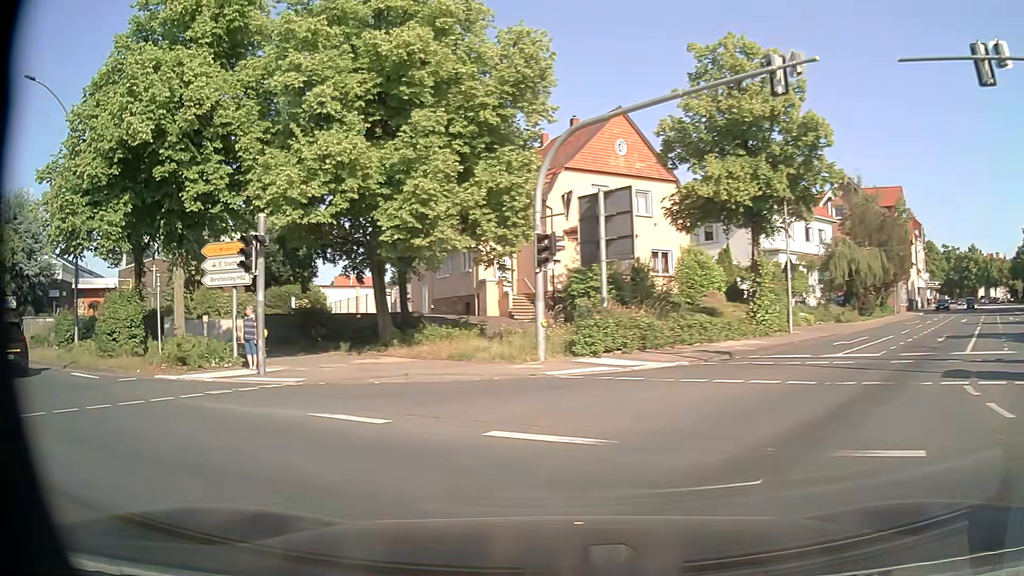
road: tertiary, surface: asphalt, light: Day
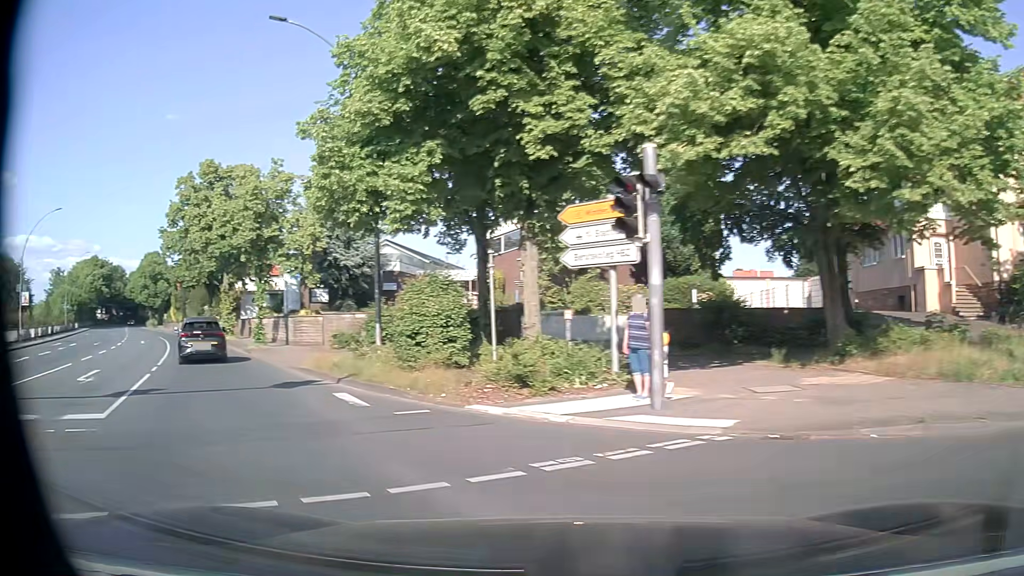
(-1.8, +6.4) m; -33°
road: primary
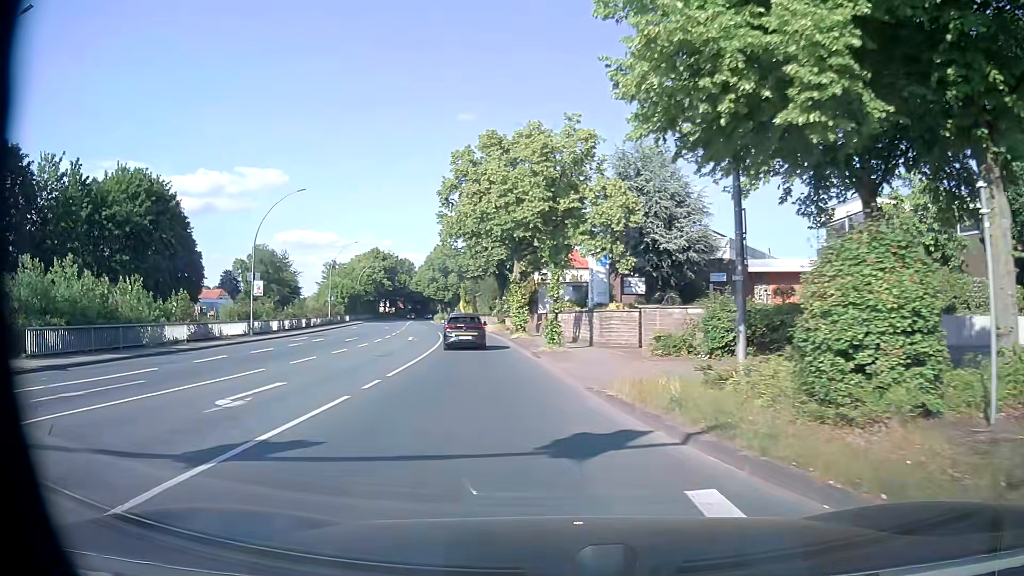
(-2.0, +6.9) m; -28°
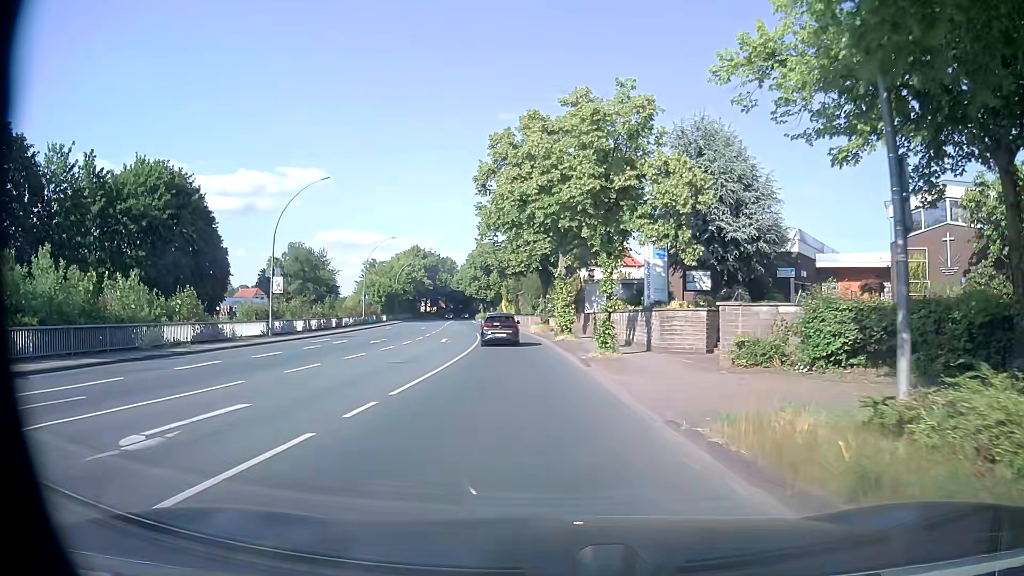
(-0.2, +4.1) m; -4°
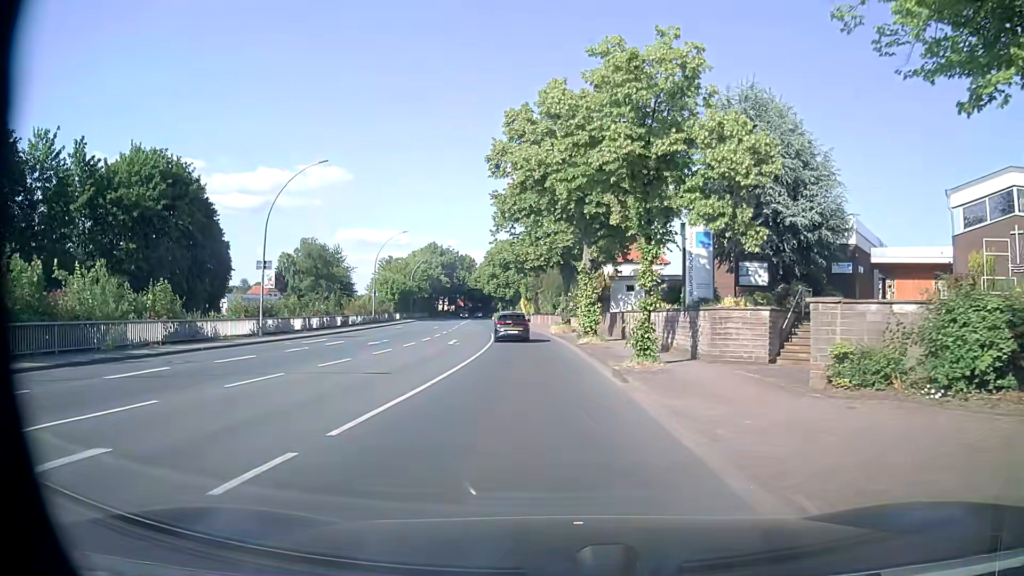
(-0.1, +4.5) m; -2°
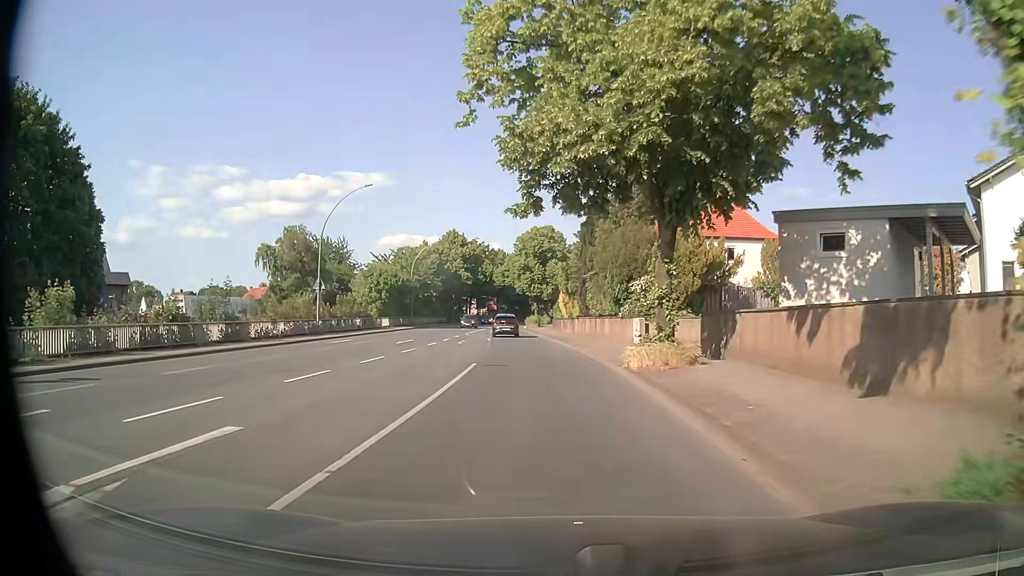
(-0.6, +28.9) m; -4°
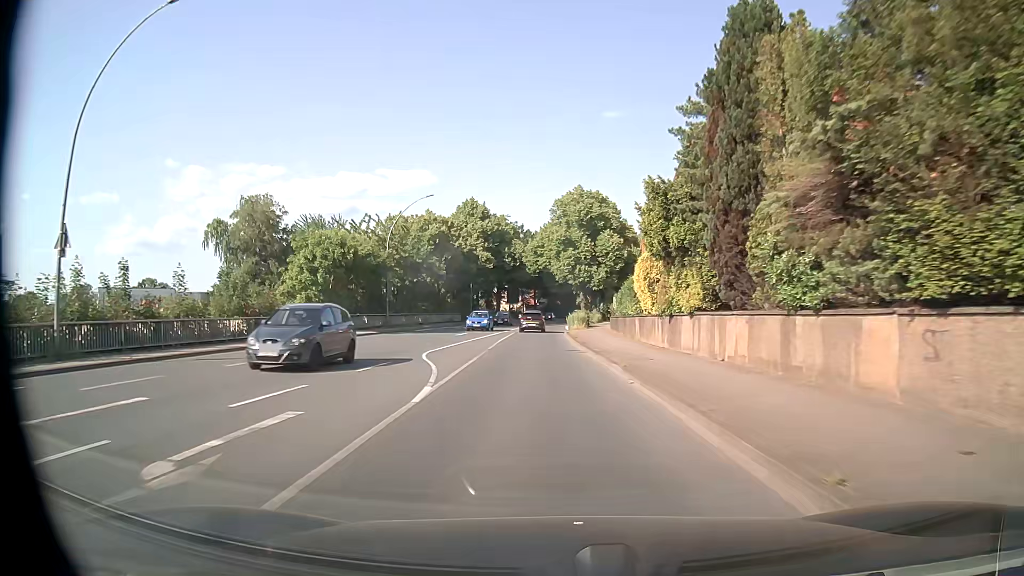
(-0.8, +29.4) m; -3°
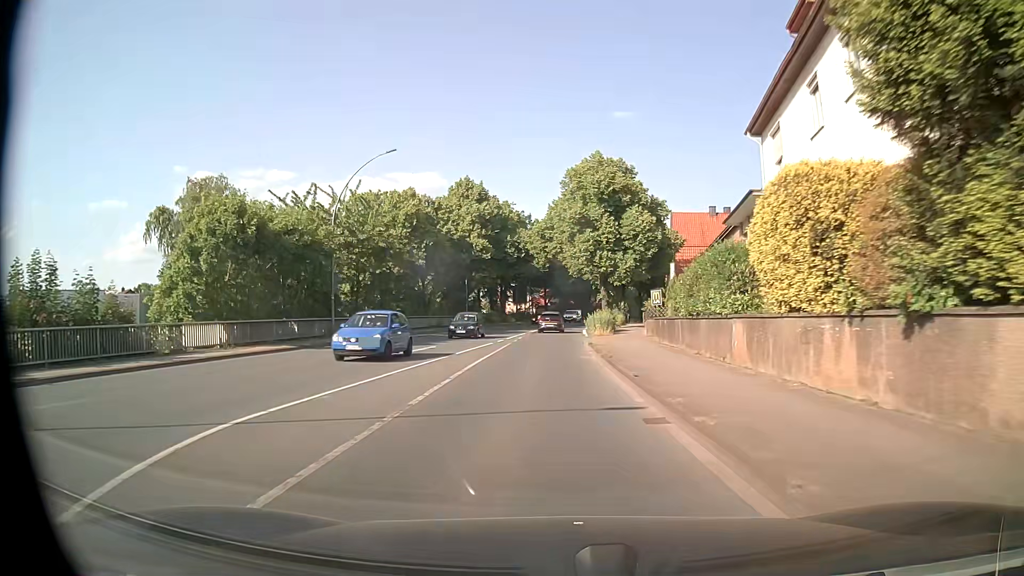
(-0.2, +15.2) m; -1°
(0, +10) (0, +20) (0, +30) (0, +40) (0, +50) (0, +60) (+1, +70) (+2, +80) (+3, +90) (+5, +100) m
